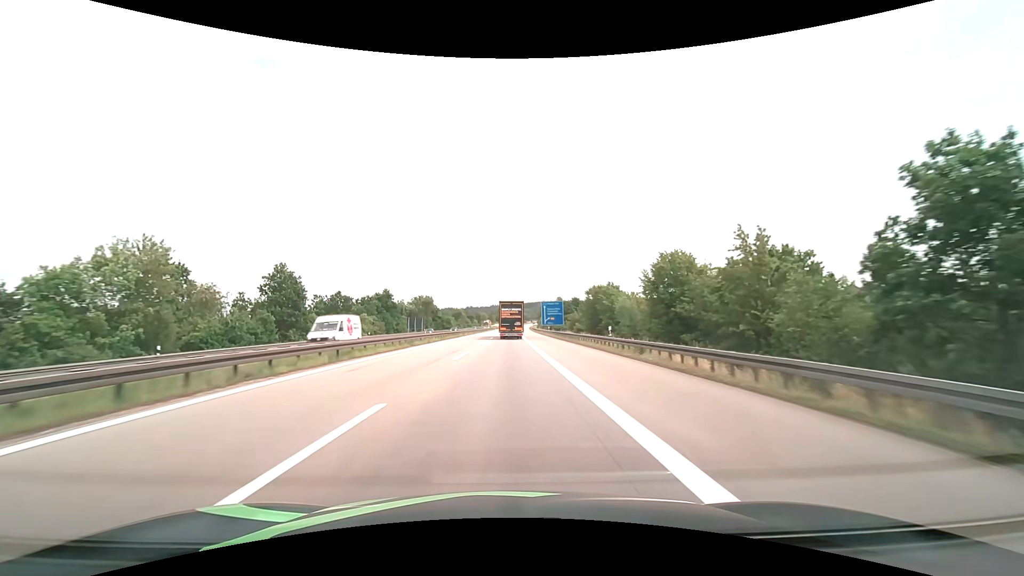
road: motorway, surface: asphalt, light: Day
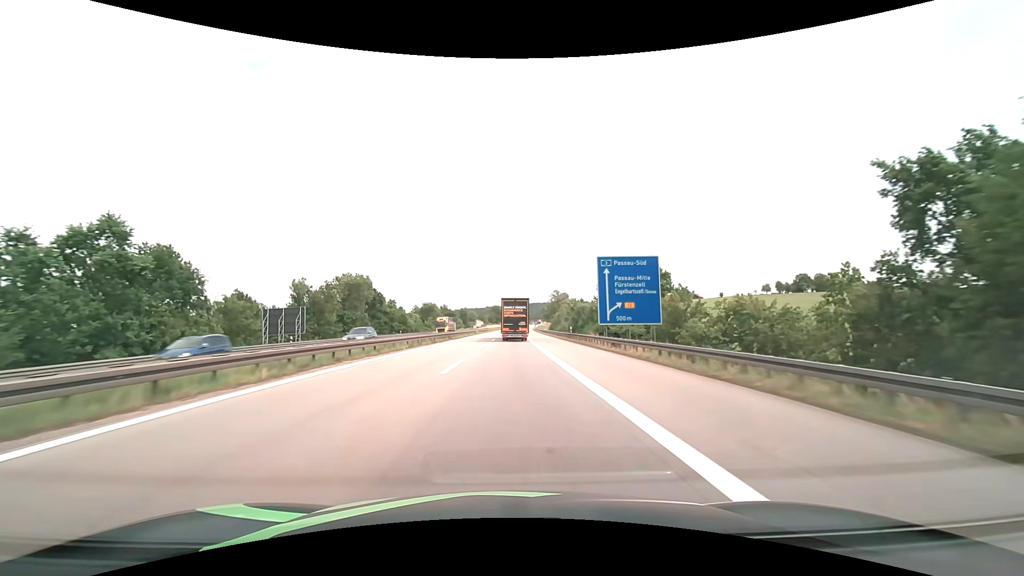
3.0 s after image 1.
(+0.2, +77.3) m; 0°
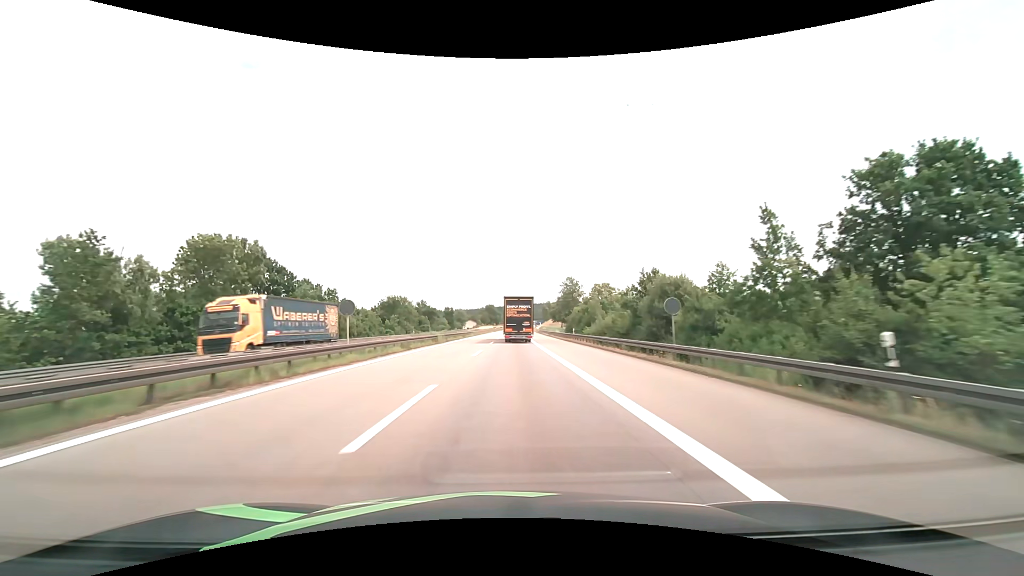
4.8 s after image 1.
(+0.2, +44.1) m; +1°
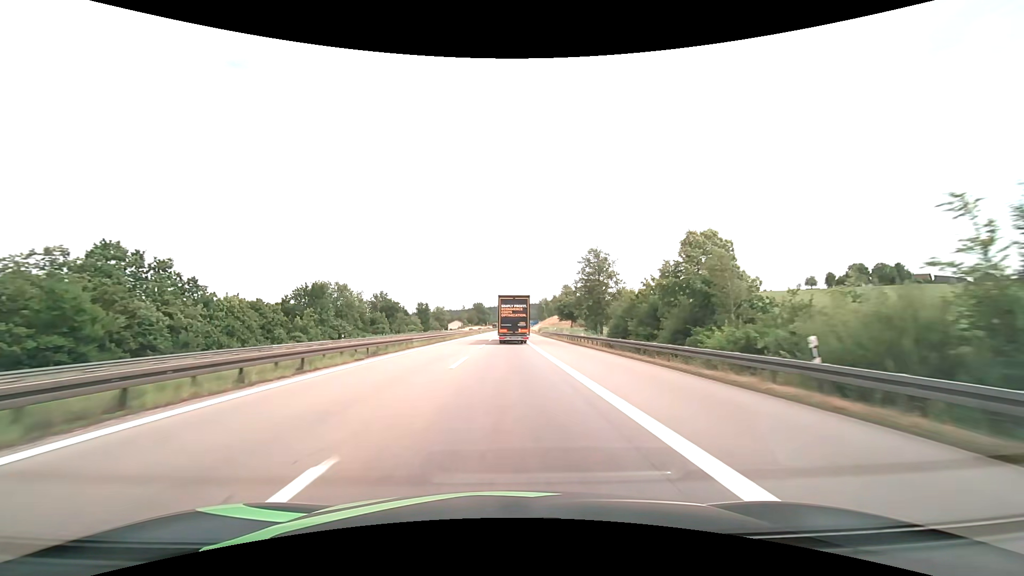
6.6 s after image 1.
(+0.3, +42.3) m; +1°
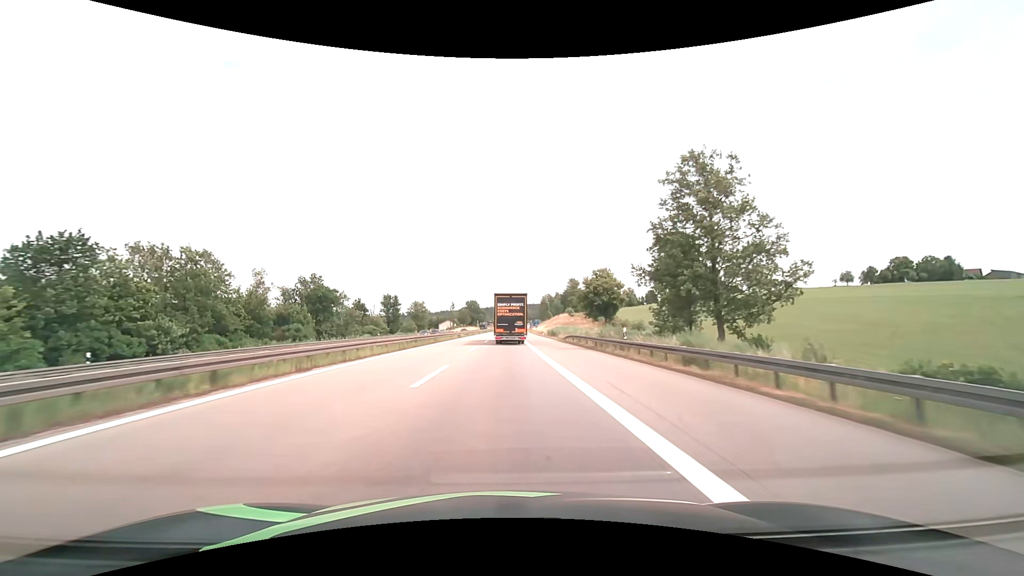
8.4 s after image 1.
(+0.2, +40.7) m; 0°
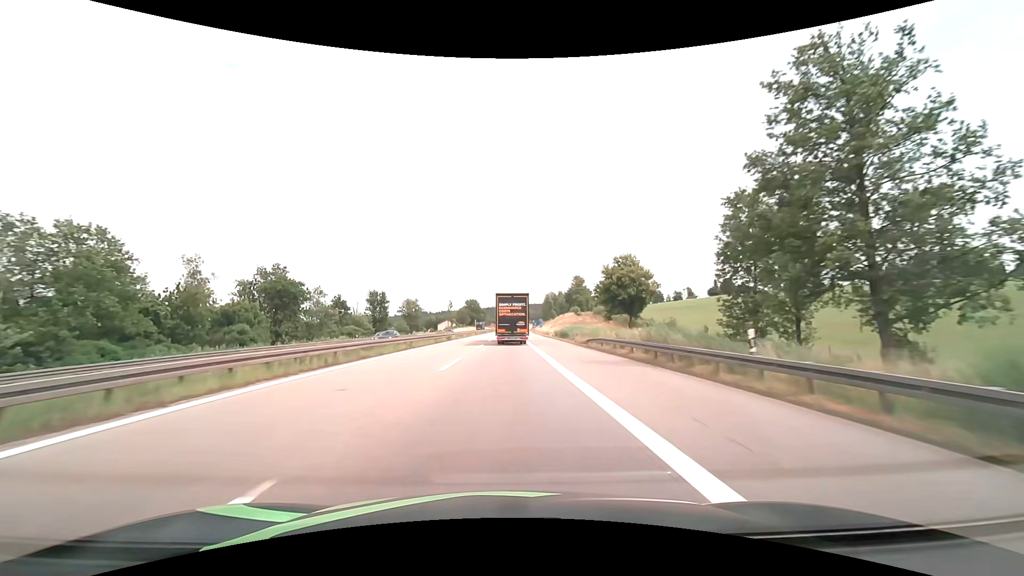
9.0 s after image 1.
(0.0, +13.3) m; 0°
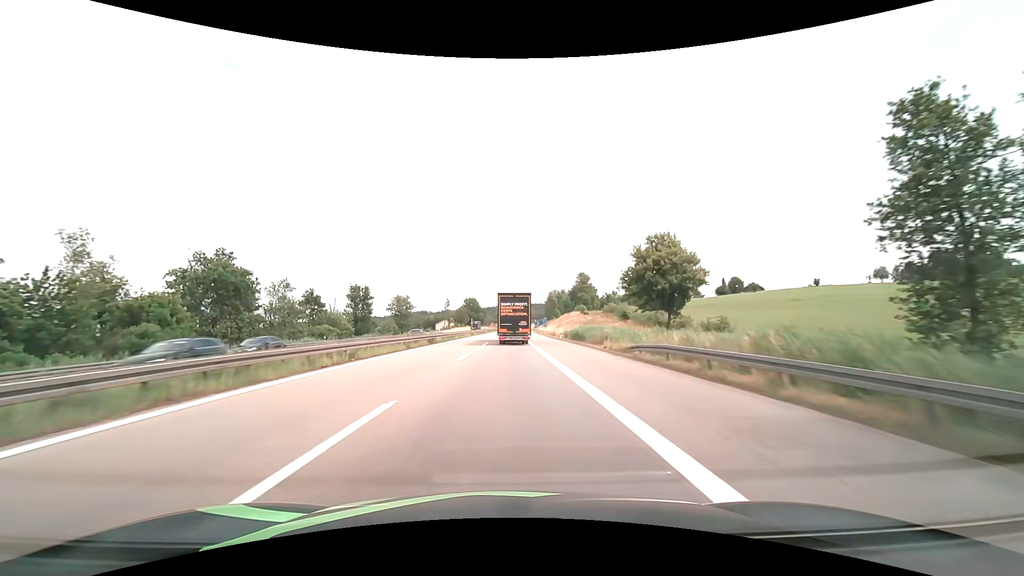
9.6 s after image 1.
(0.0, +13.2) m; 0°
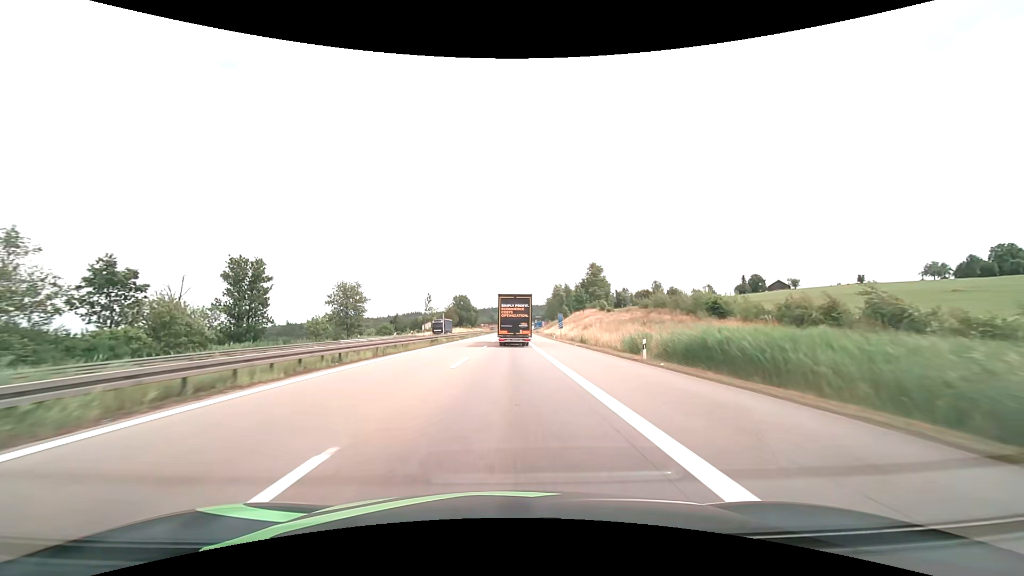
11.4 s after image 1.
(+0.1, +39.1) m; 0°
(0, +10) (0, +20) (0, +30) (0, +40) (0, +50) (+1, +60) (+1, +70) (+1, +80) (+1, +90) (+1, +100) m
